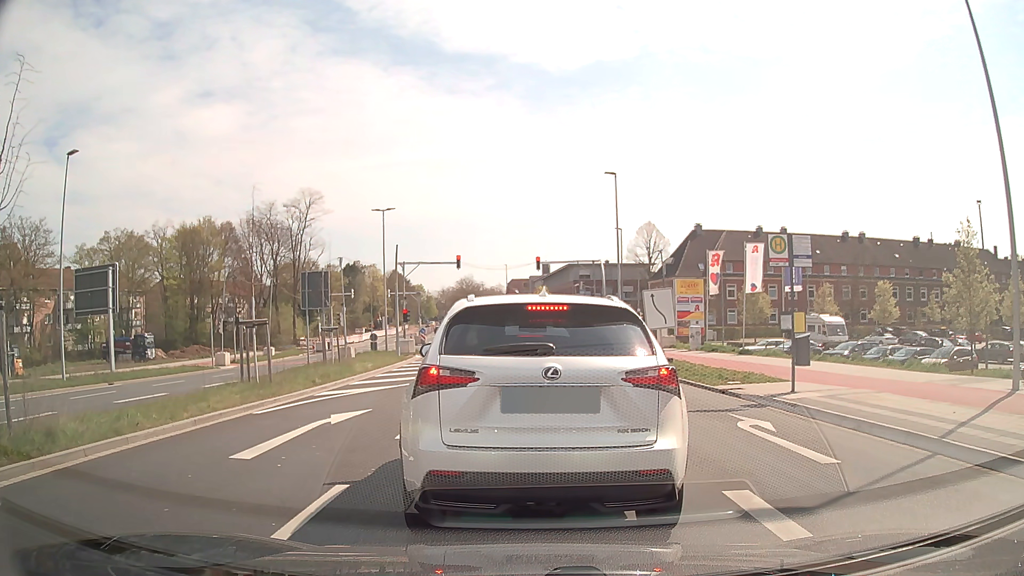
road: secondary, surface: asphalt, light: Day
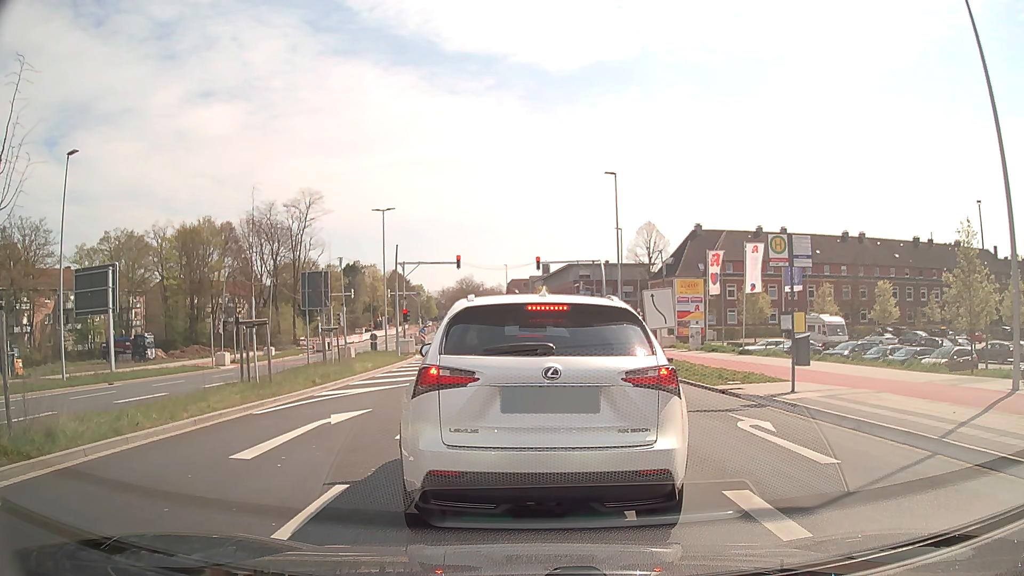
(0.0, 0.0) m; 0°
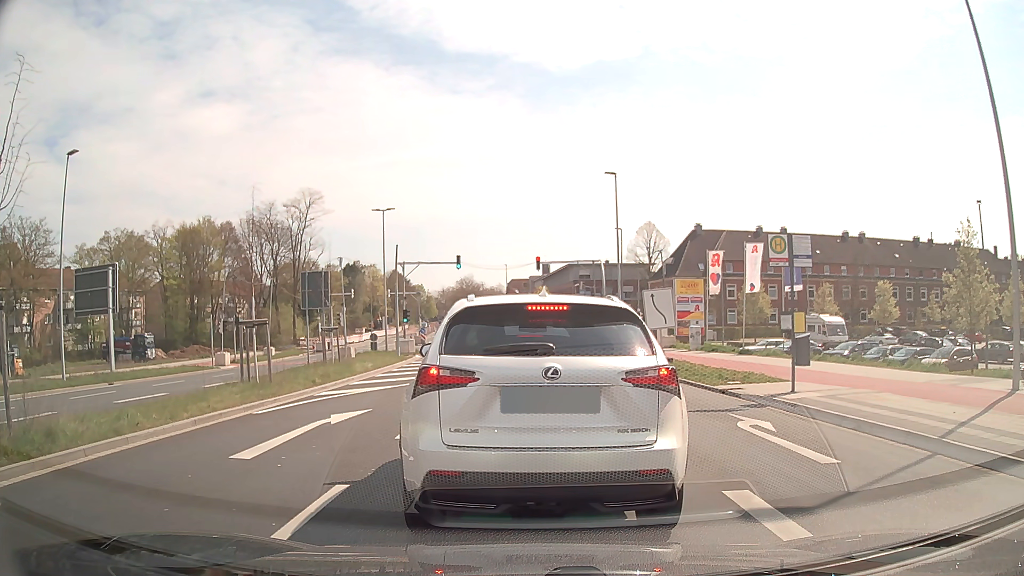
(0.0, 0.0) m; 0°
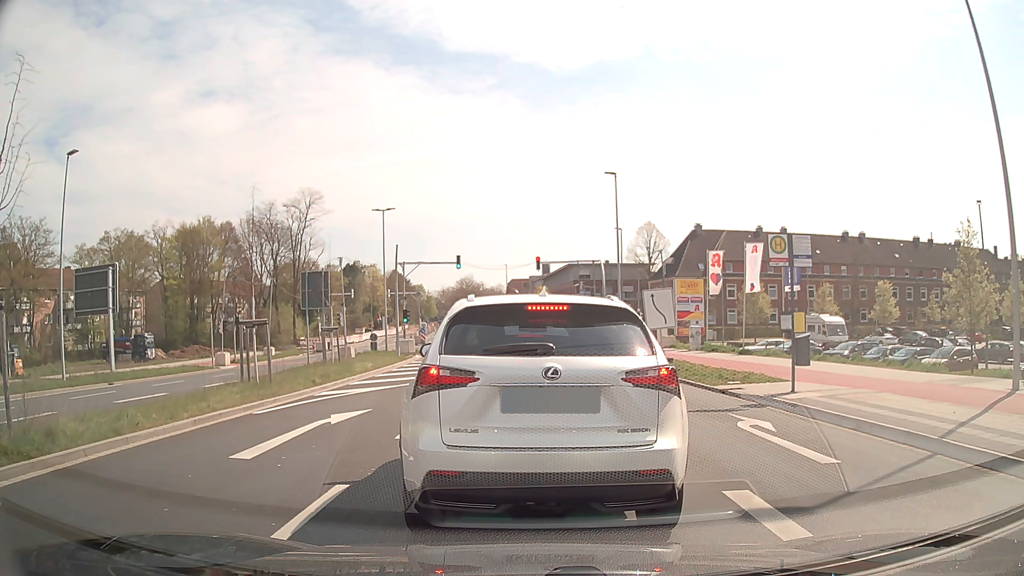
(0.0, 0.0) m; 0°
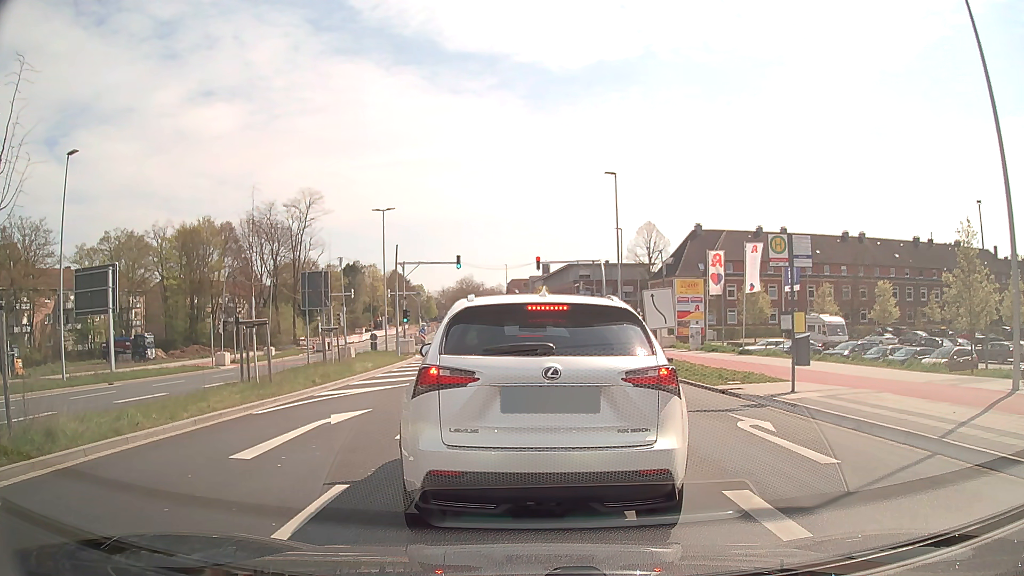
(0.0, 0.0) m; 0°
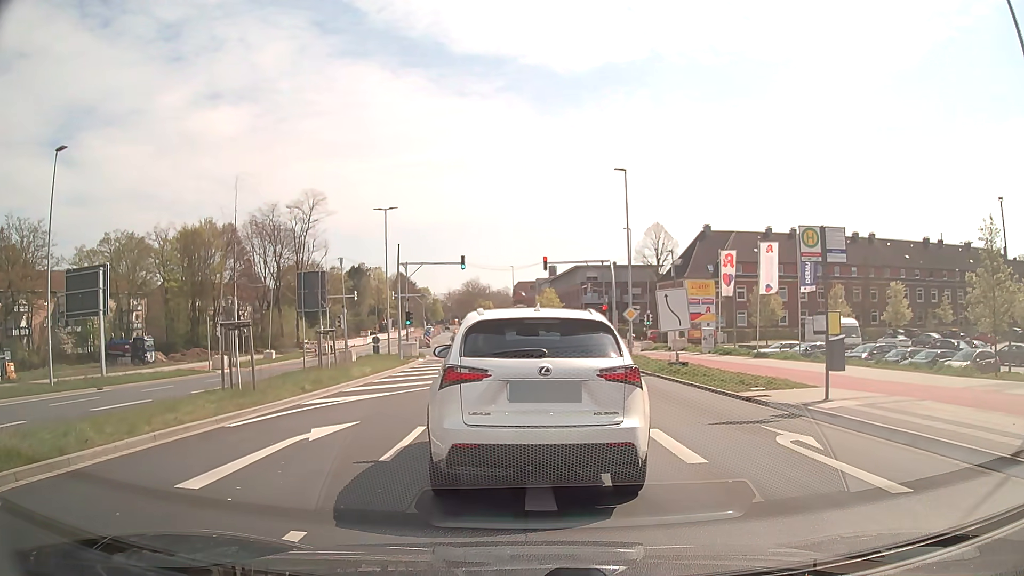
(0.0, +1.6) m; -1°
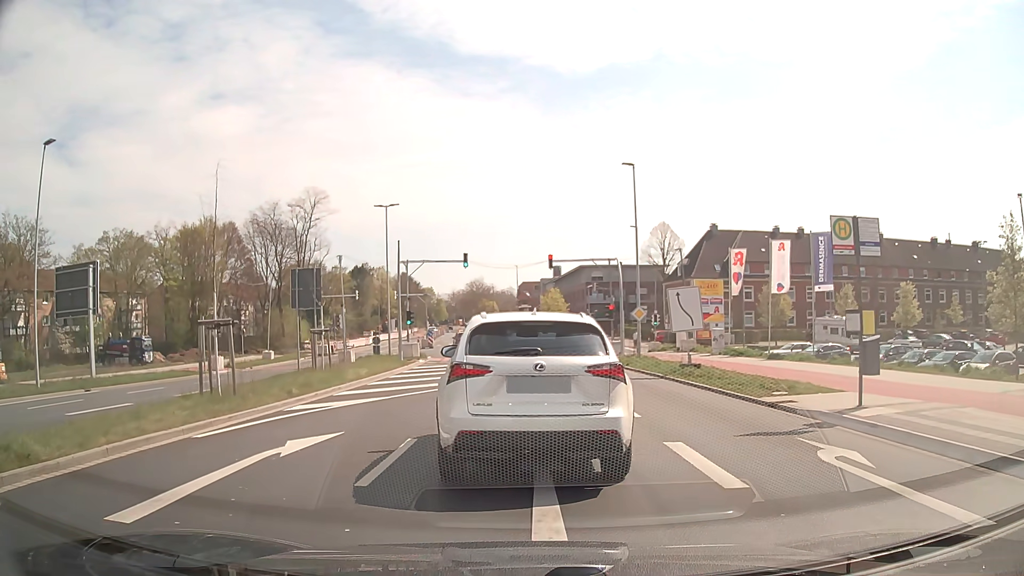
(0.0, +1.4) m; -1°
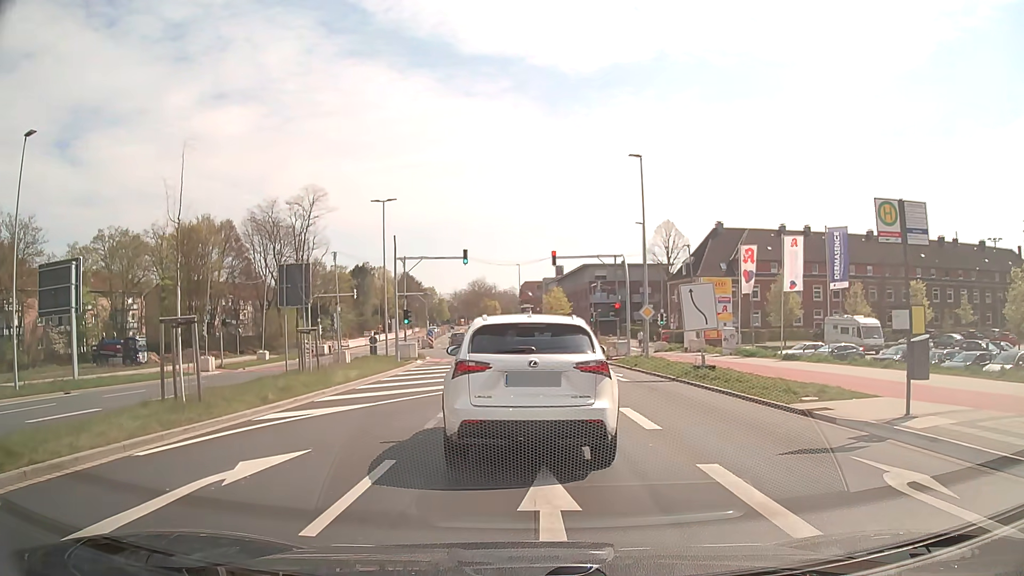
(0.0, +1.7) m; 0°
(0, +10) (0, +20) (0, +30) (-1, +40) (-2, +50) (-4, +60) (-6, +69) (-8, +79) (-10, +89) (-11, +99) m
